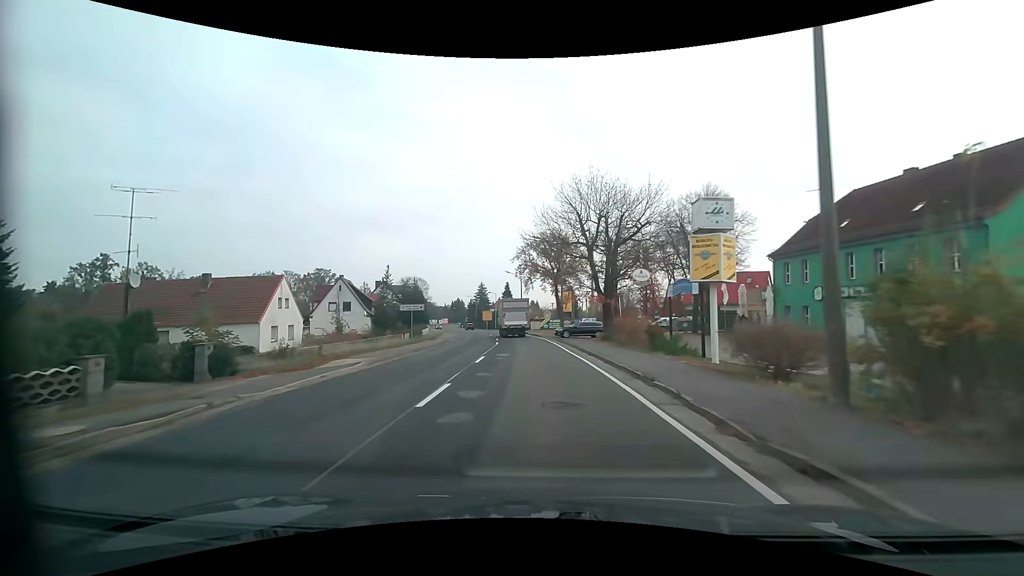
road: primary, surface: asphalt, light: Day
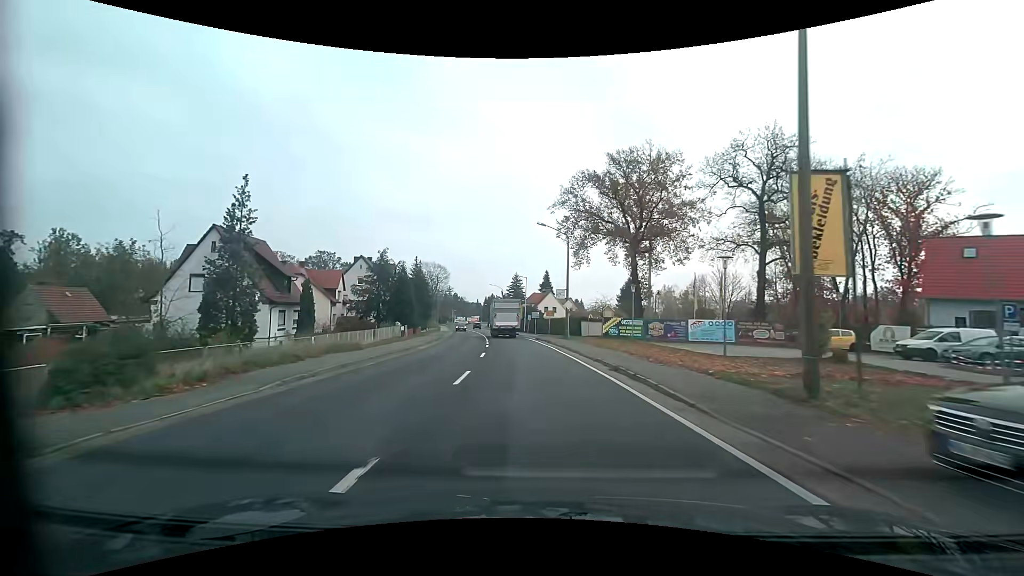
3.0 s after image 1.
(-1.4, +40.0) m; -4°
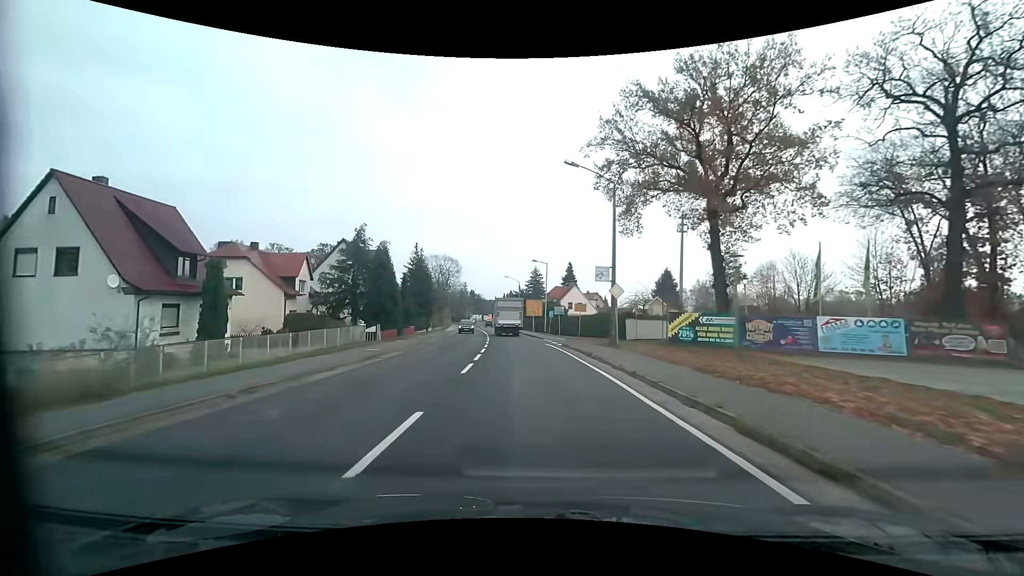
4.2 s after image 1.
(-0.3, +15.8) m; -2°
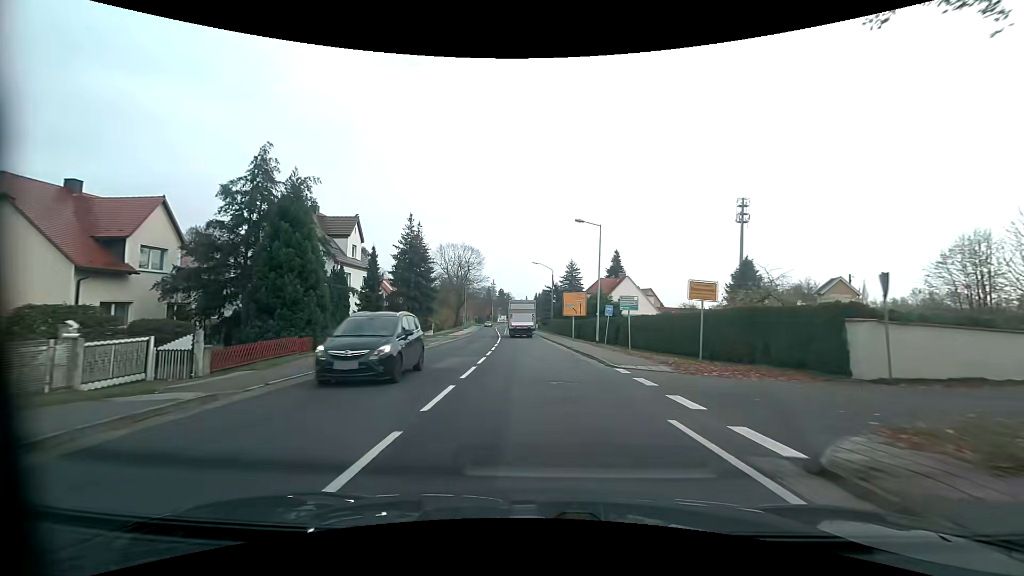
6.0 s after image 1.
(-0.8, +23.8) m; -4°
